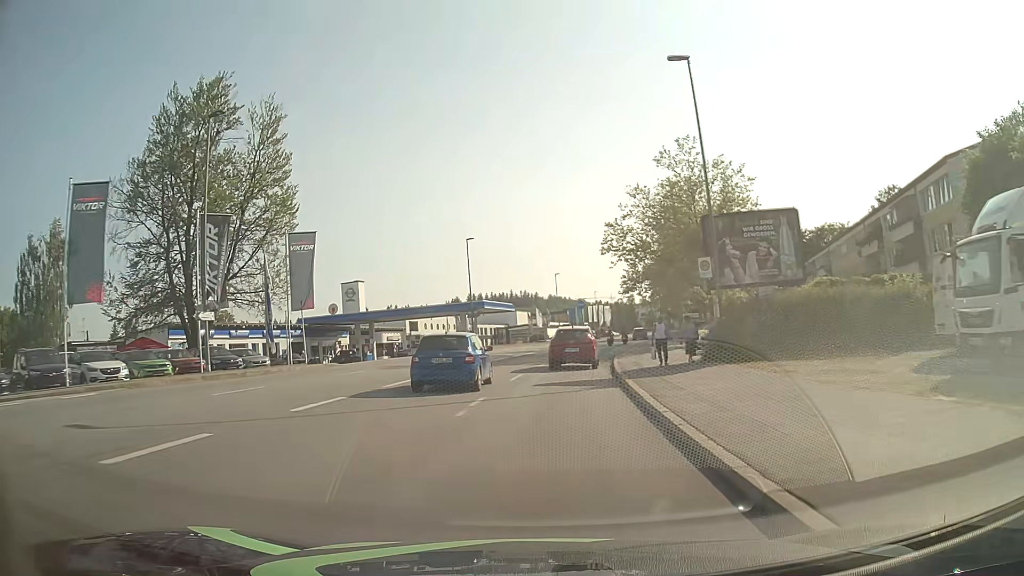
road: tertiary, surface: asphalt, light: Day
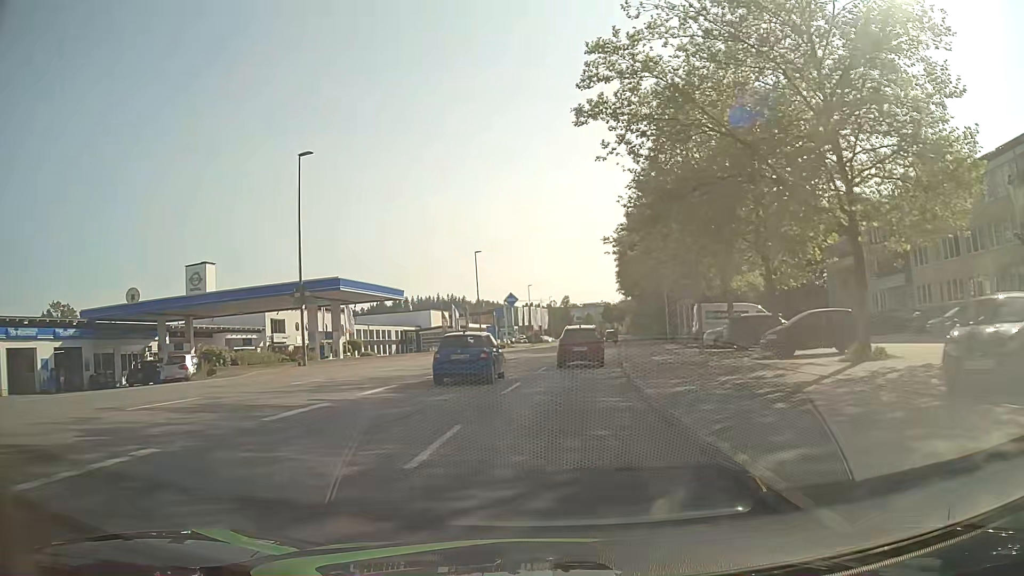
(+1.6, +31.2) m; +6°
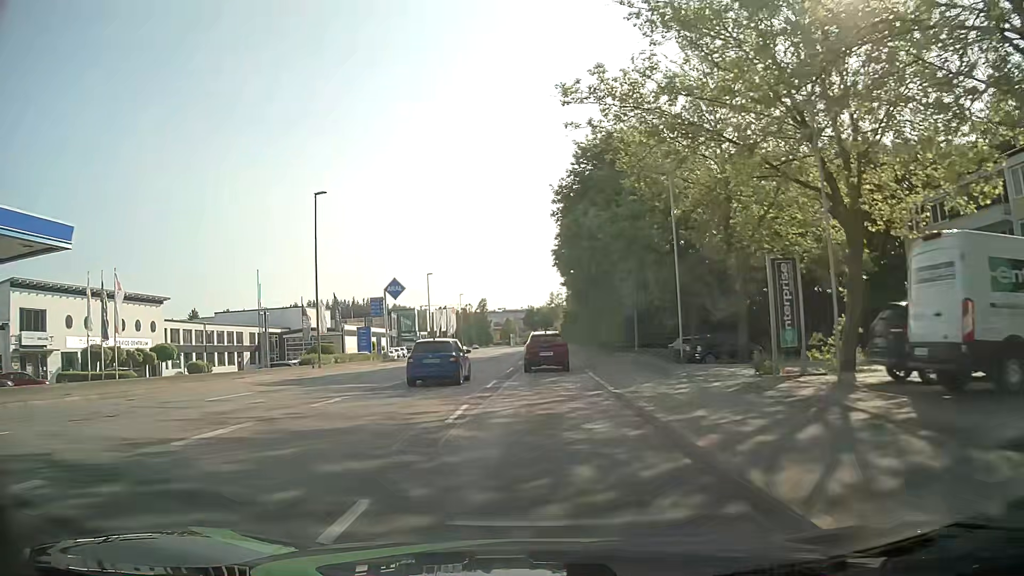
(+1.9, +31.1) m; +7°
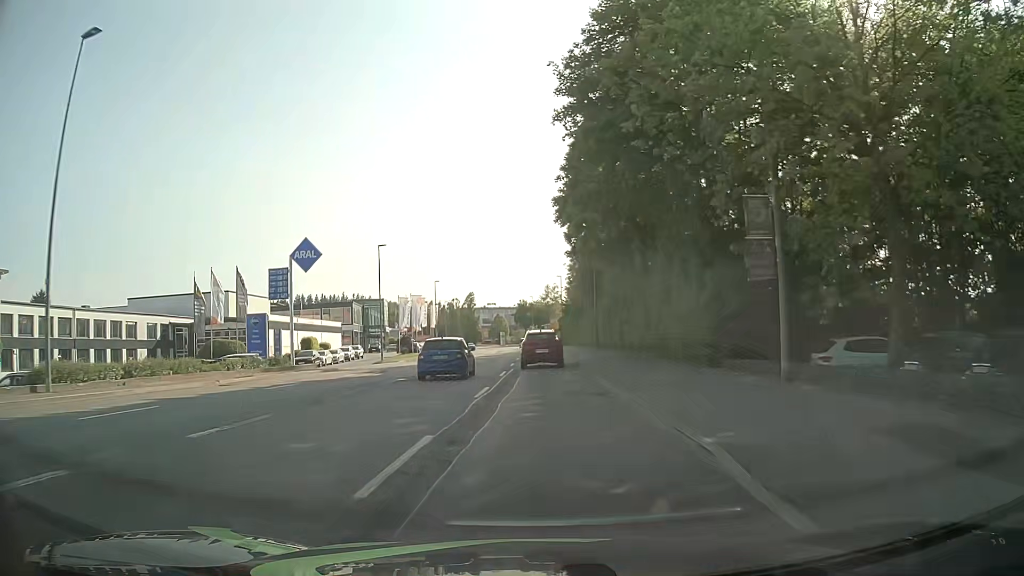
(+0.2, +23.3) m; +1°
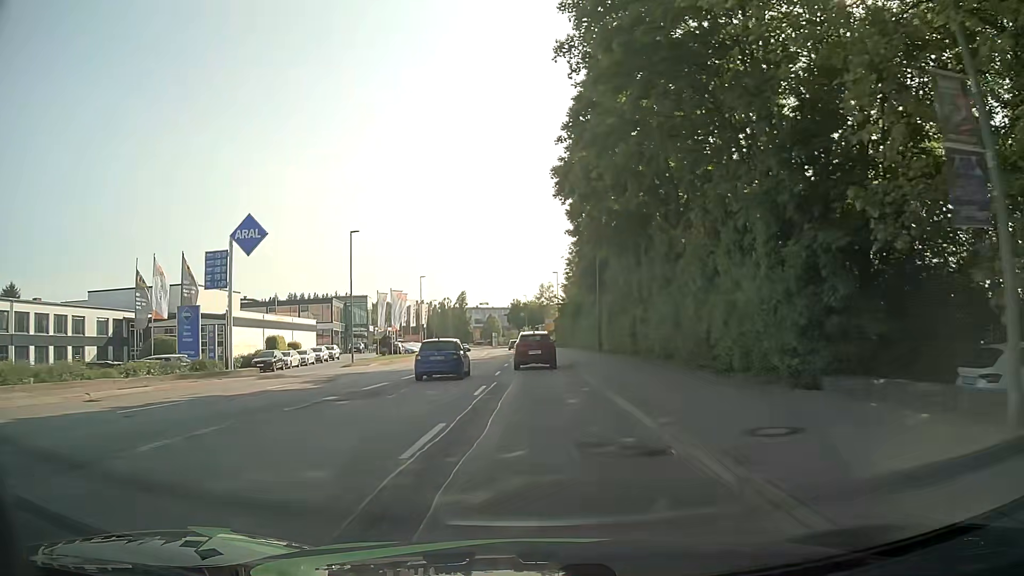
(0.0, +7.8) m; +1°
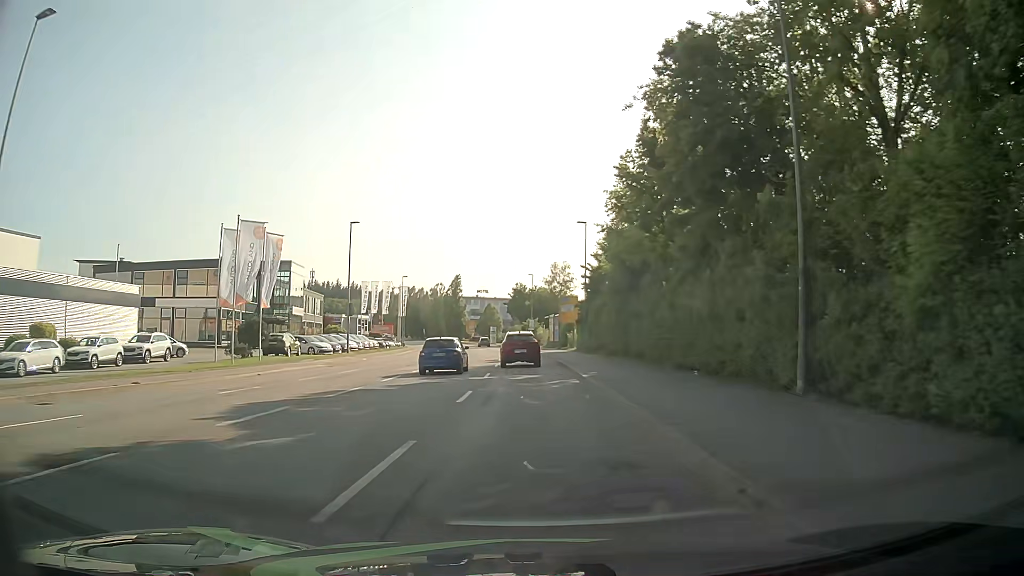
(-0.2, +38.8) m; -1°
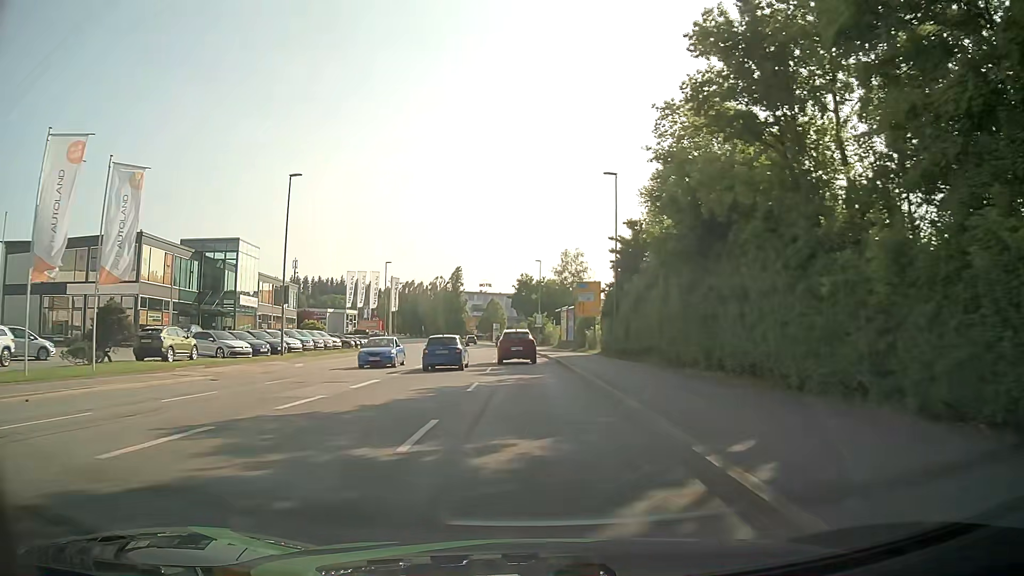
(-0.1, +15.6) m; -1°
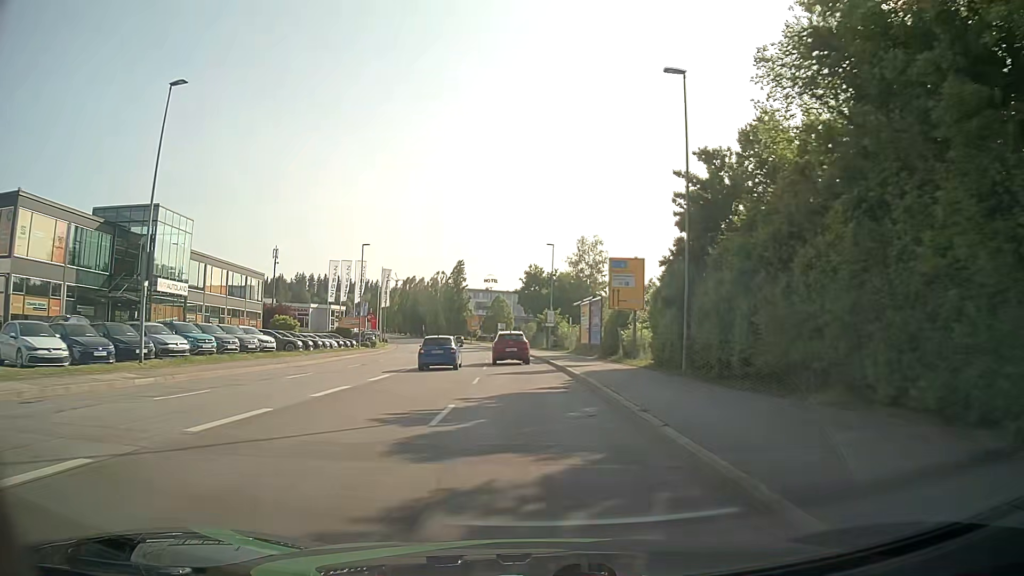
(0.0, +15.6) m; 0°
